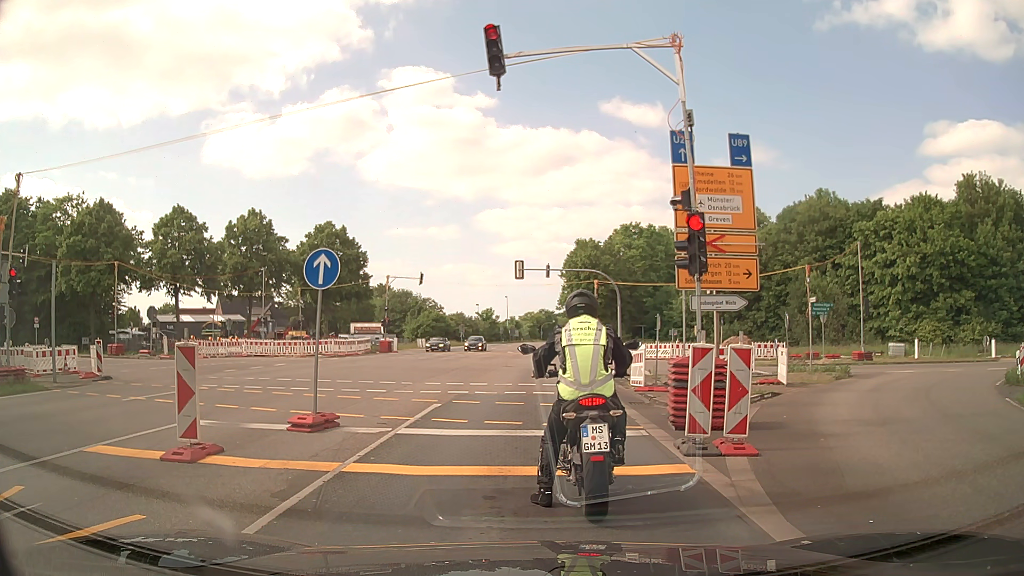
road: primary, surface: asphalt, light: Day
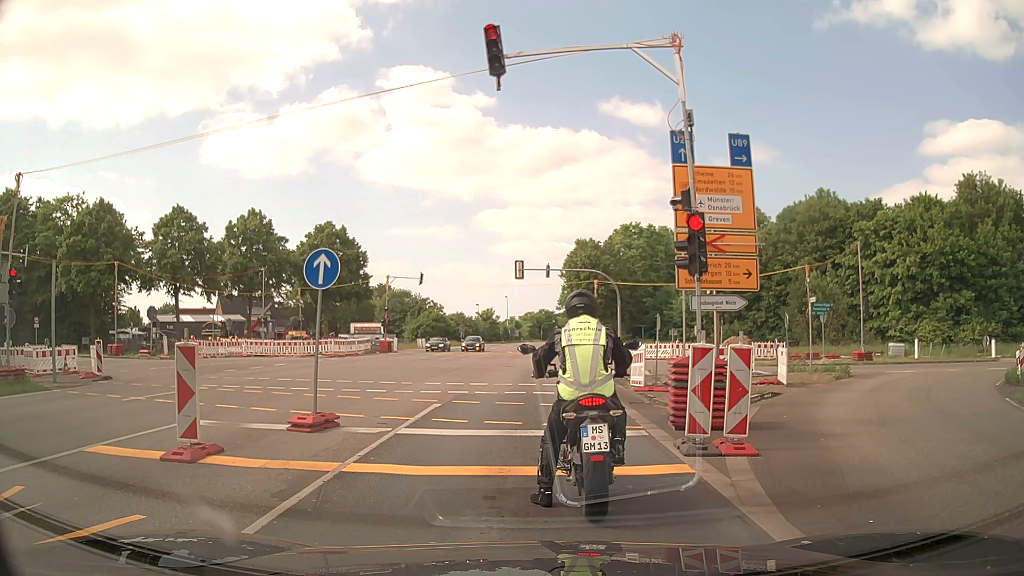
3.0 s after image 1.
(0.0, 0.0) m; 0°
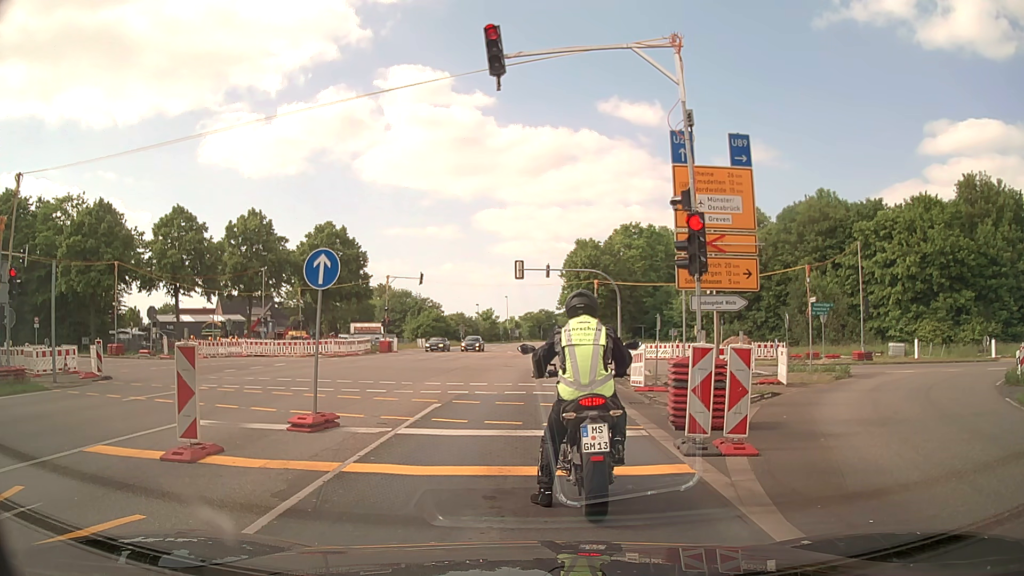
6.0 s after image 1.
(0.0, 0.0) m; 0°
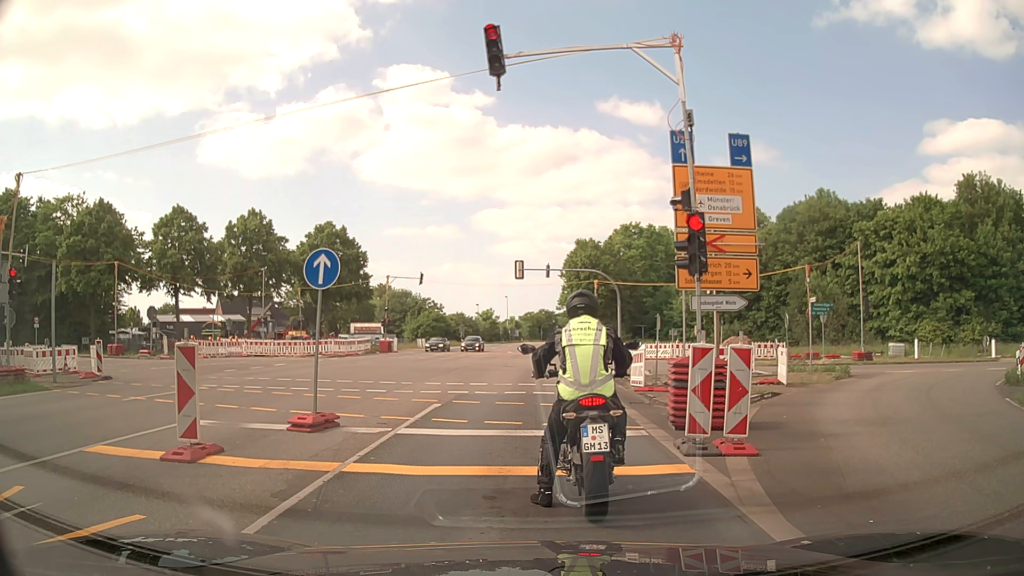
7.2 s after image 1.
(0.0, 0.0) m; 0°
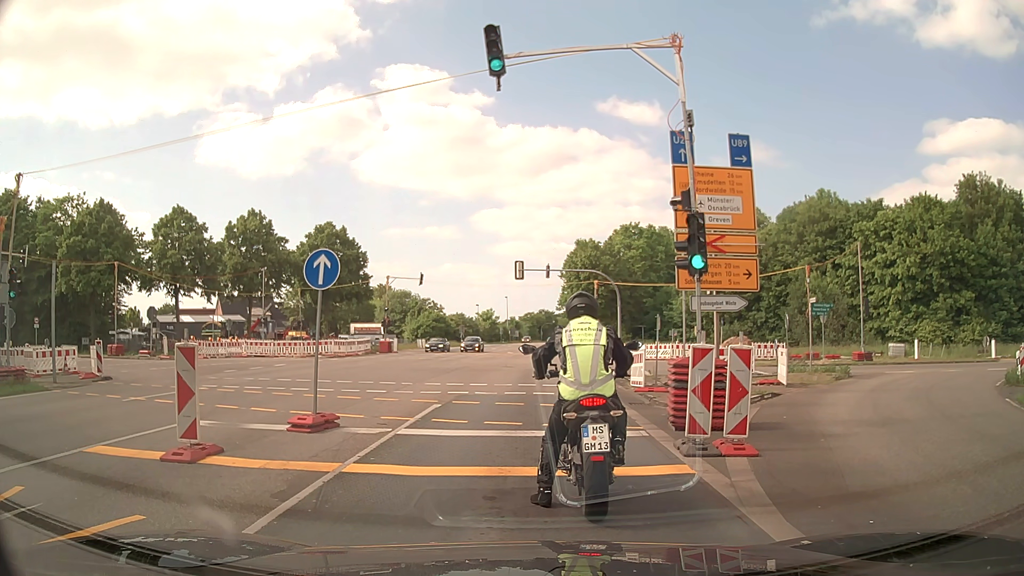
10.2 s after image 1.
(0.0, 0.0) m; 0°
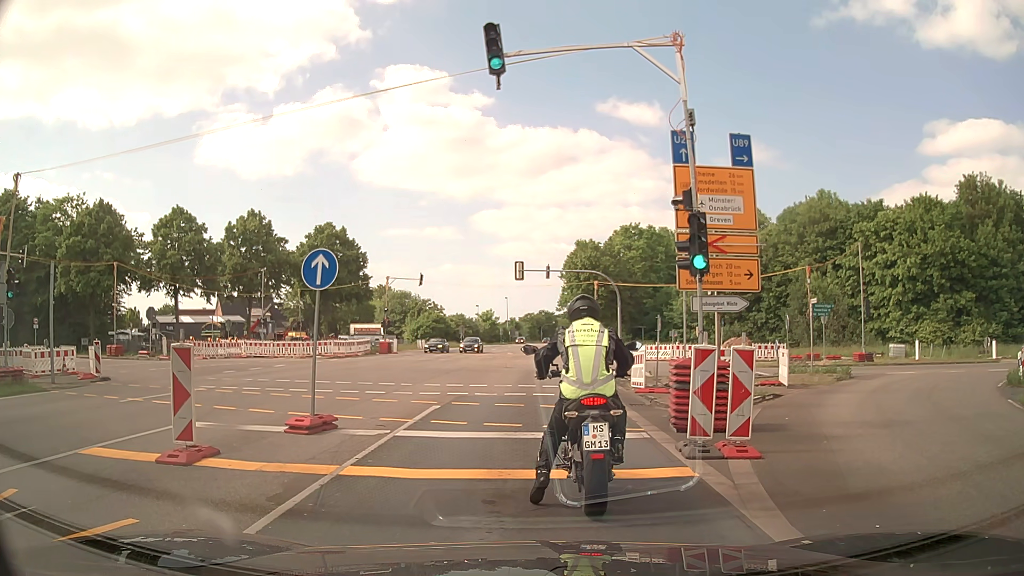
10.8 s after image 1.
(0.0, +0.1) m; 0°
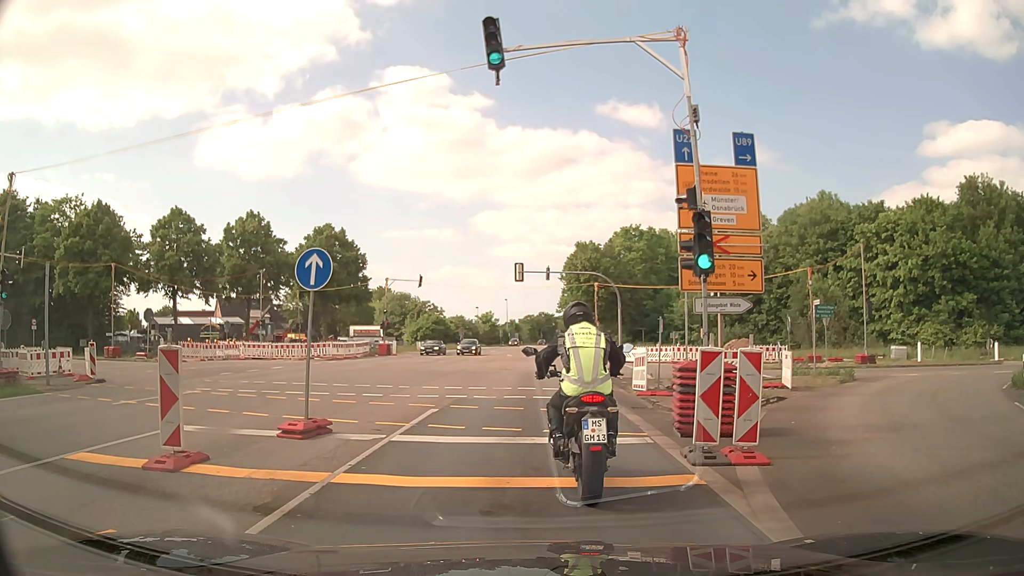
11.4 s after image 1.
(0.0, +0.3) m; 0°
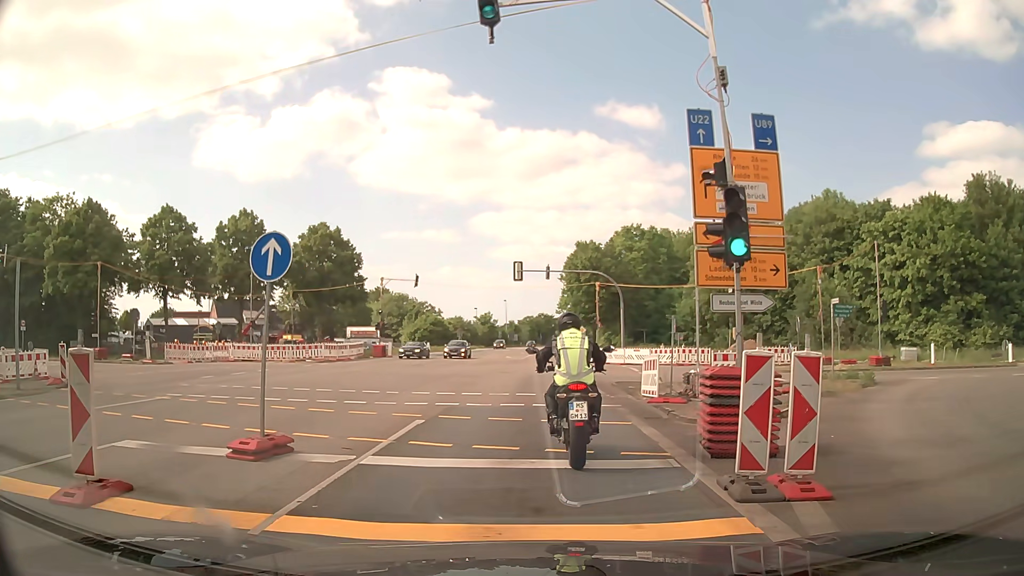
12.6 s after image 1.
(0.0, +1.8) m; 0°
